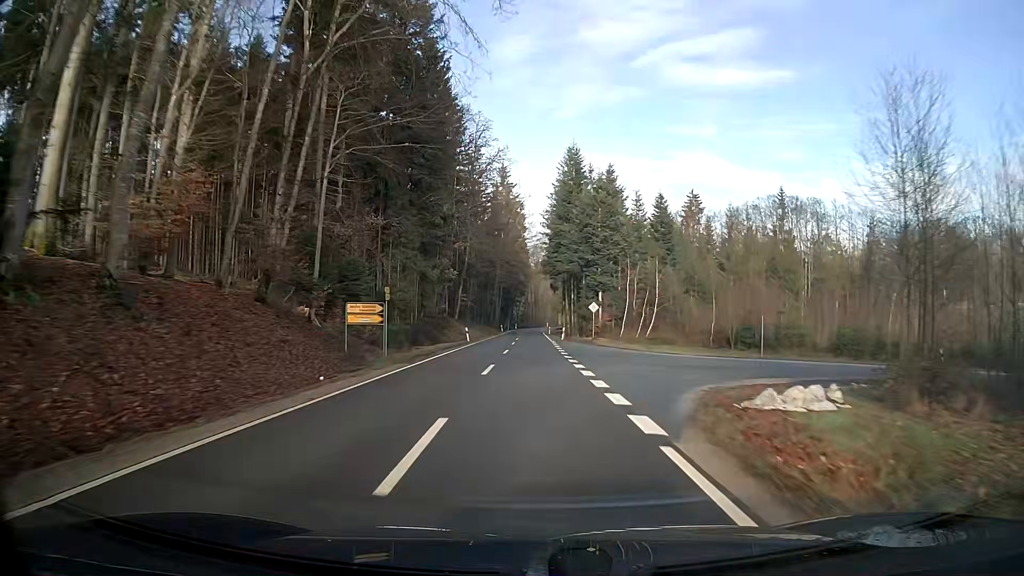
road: tertiary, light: Day
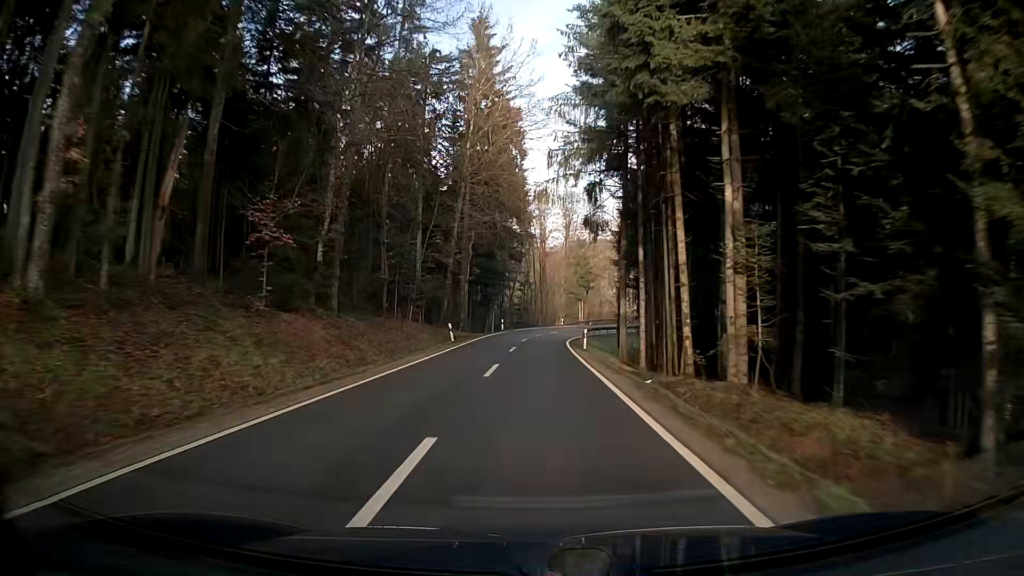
(-0.2, +61.7) m; 0°
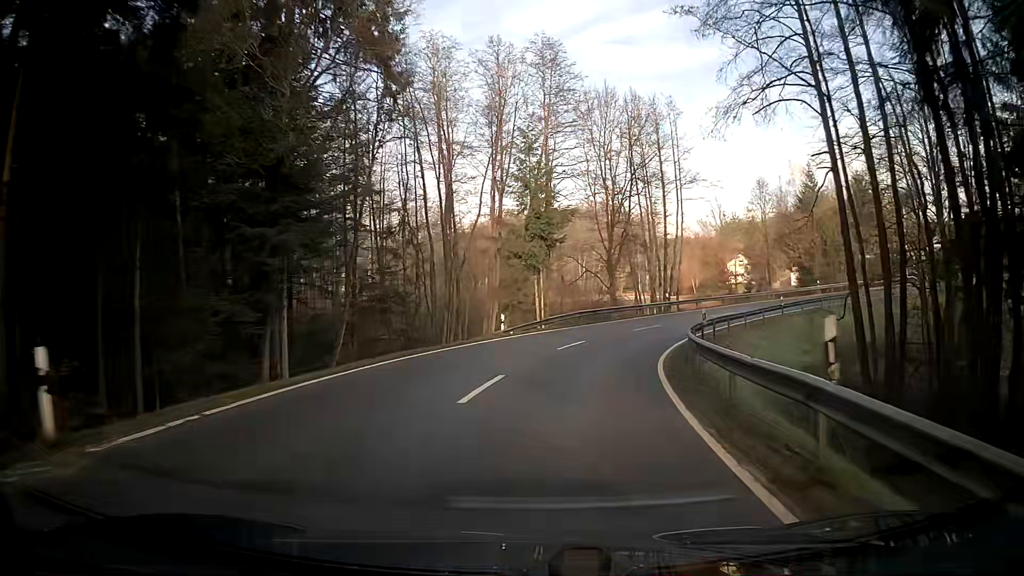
(+2.0, +52.8) m; +10°
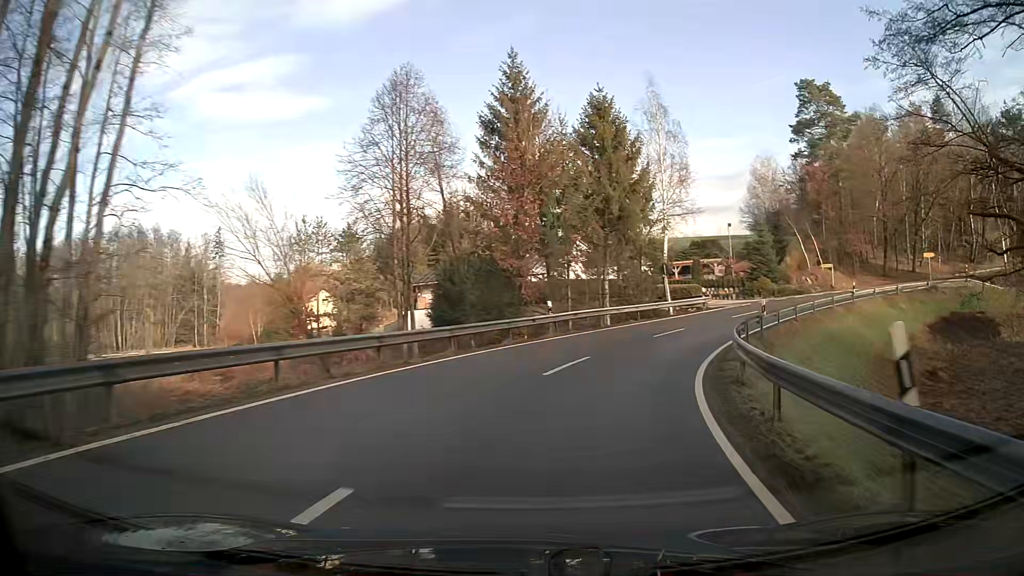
(+12.2, +40.7) m; +36°
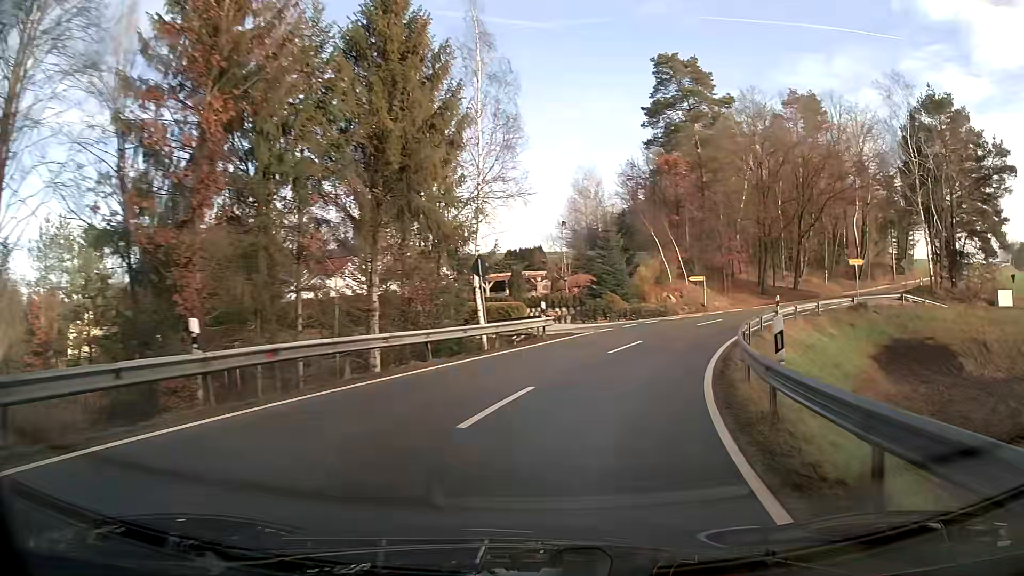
(+2.4, +16.1) m; +17°
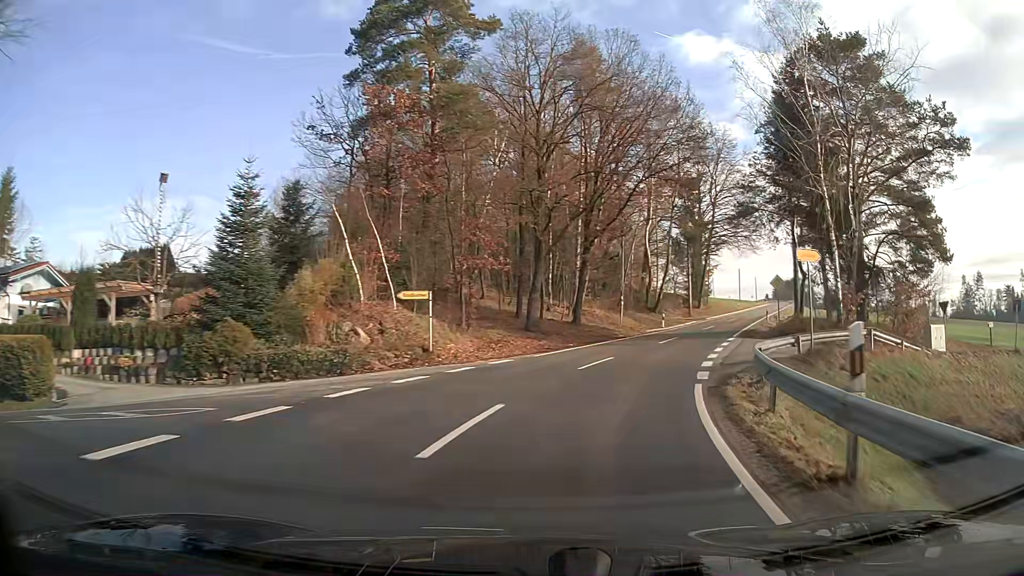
(+5.1, +23.5) m; +25°
